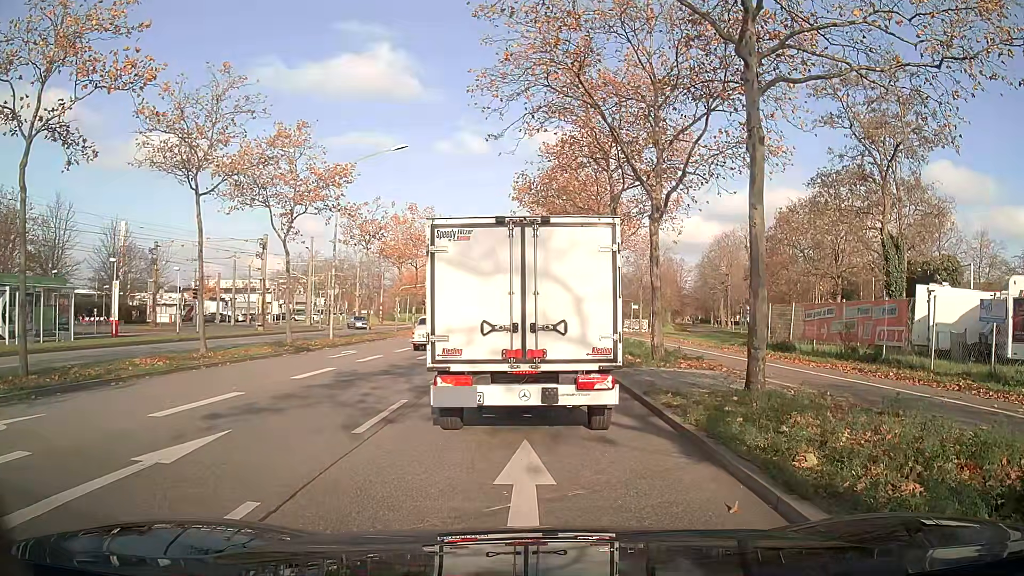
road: primary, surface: asphalt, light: Day
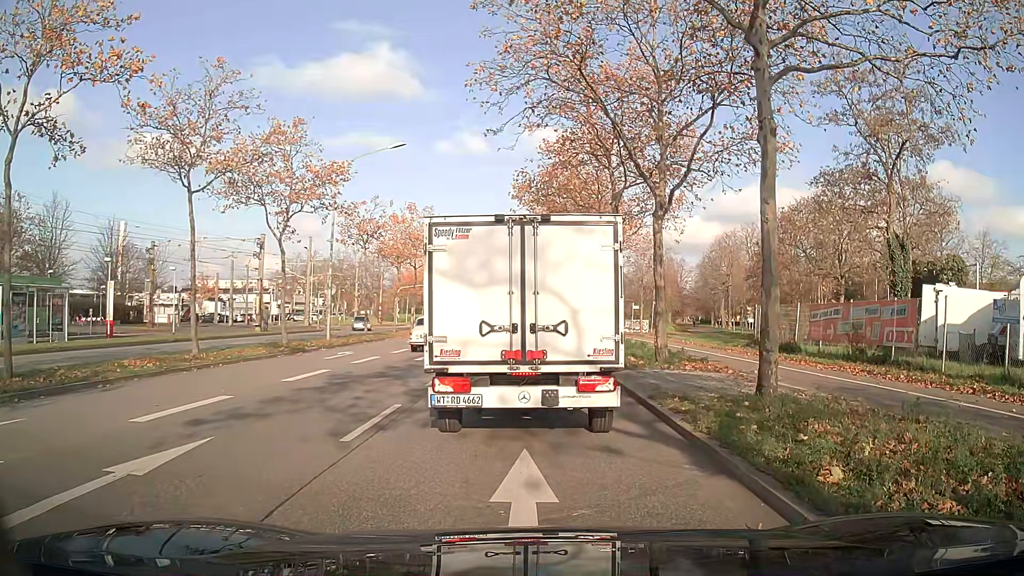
(0.0, +0.5) m; 0°
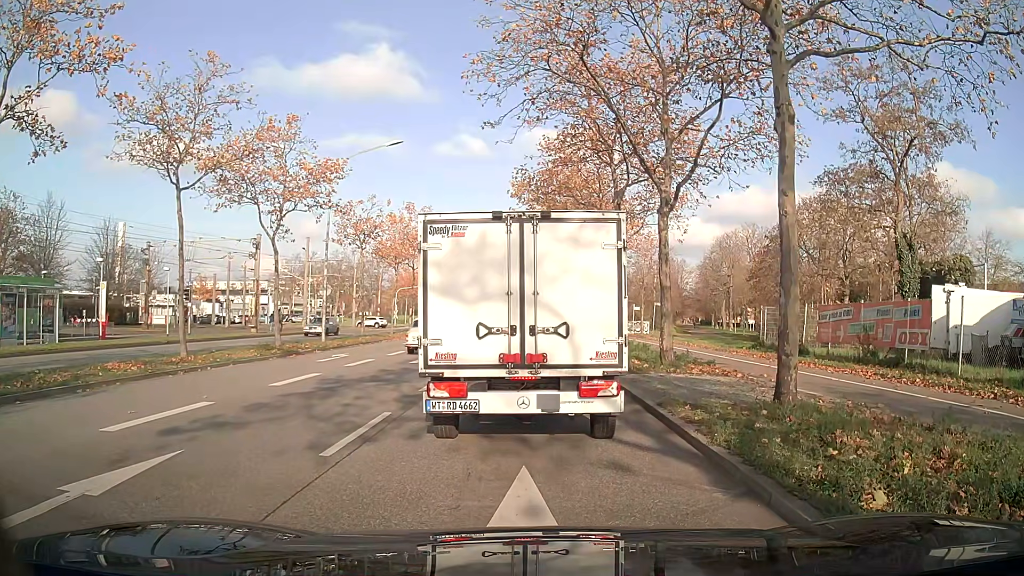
(0.0, +0.7) m; 0°
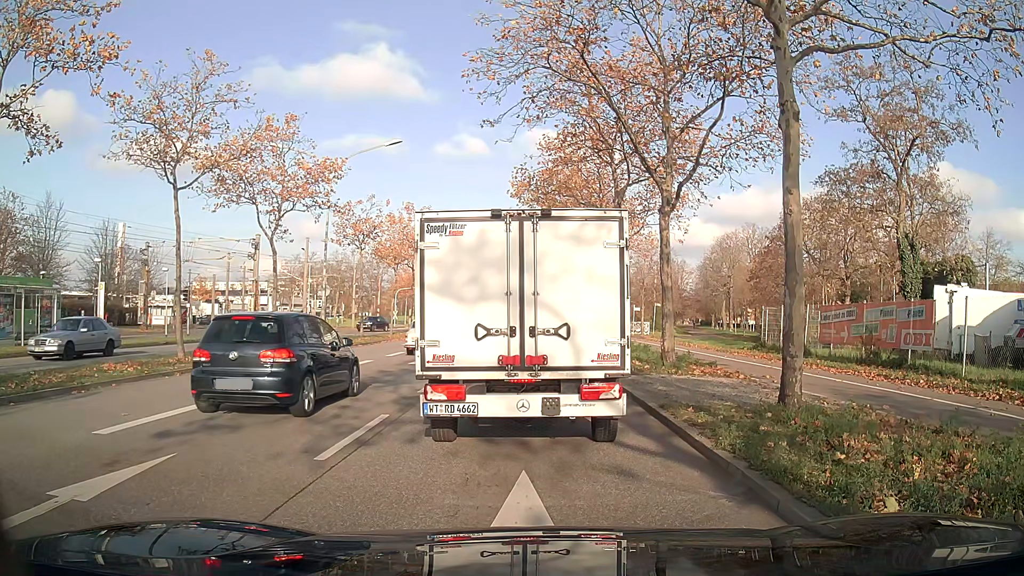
(0.0, +0.2) m; 0°
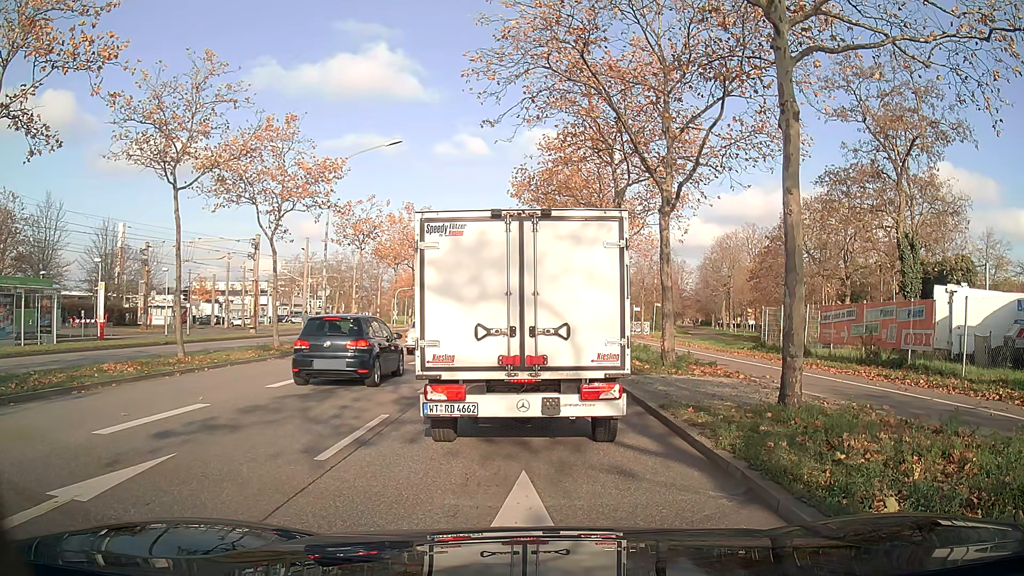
(0.0, 0.0) m; 0°
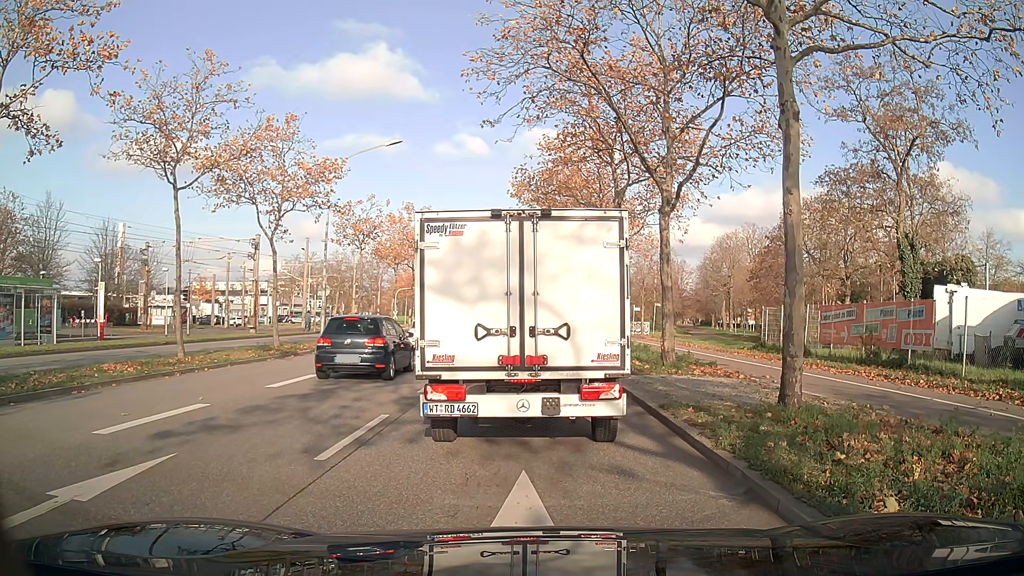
(0.0, 0.0) m; 0°
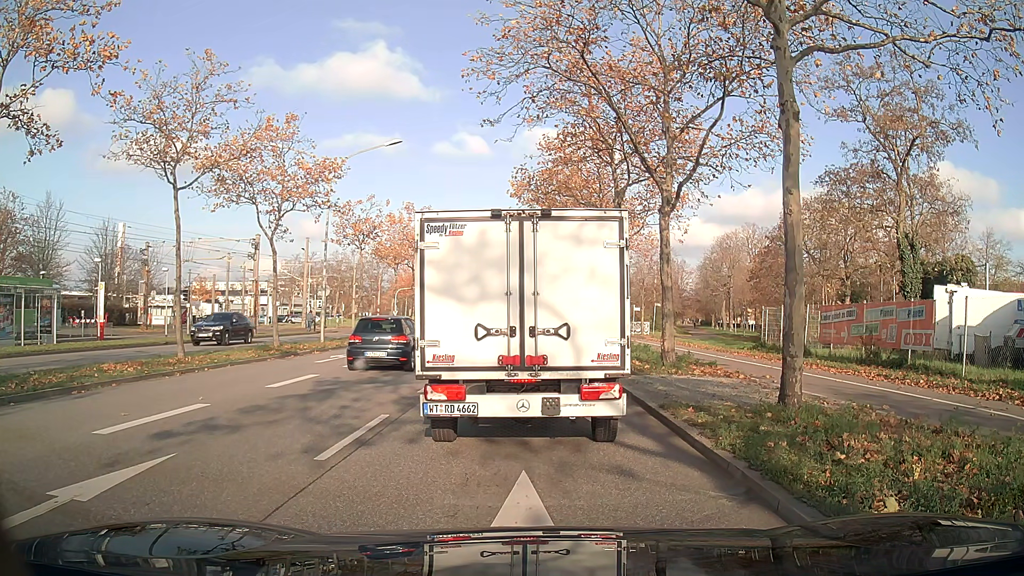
(0.0, 0.0) m; 0°
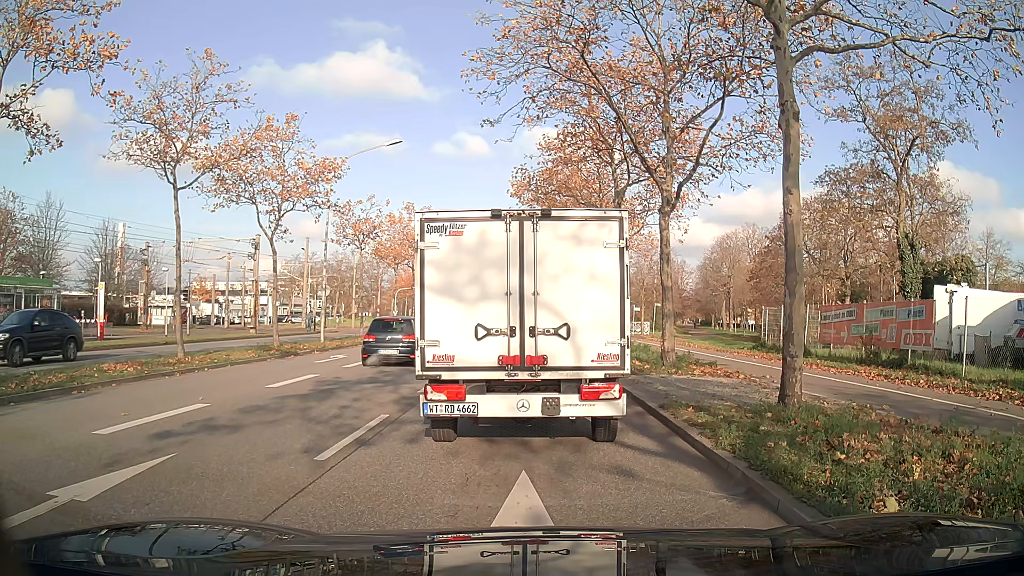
(0.0, 0.0) m; 0°
(0, +10) (0, +20) (0, +30) (+1, +40) (+1, +50) (+1, +60) (+1, +70) (+1, +80) (+1, +90) (+1, +100) m
